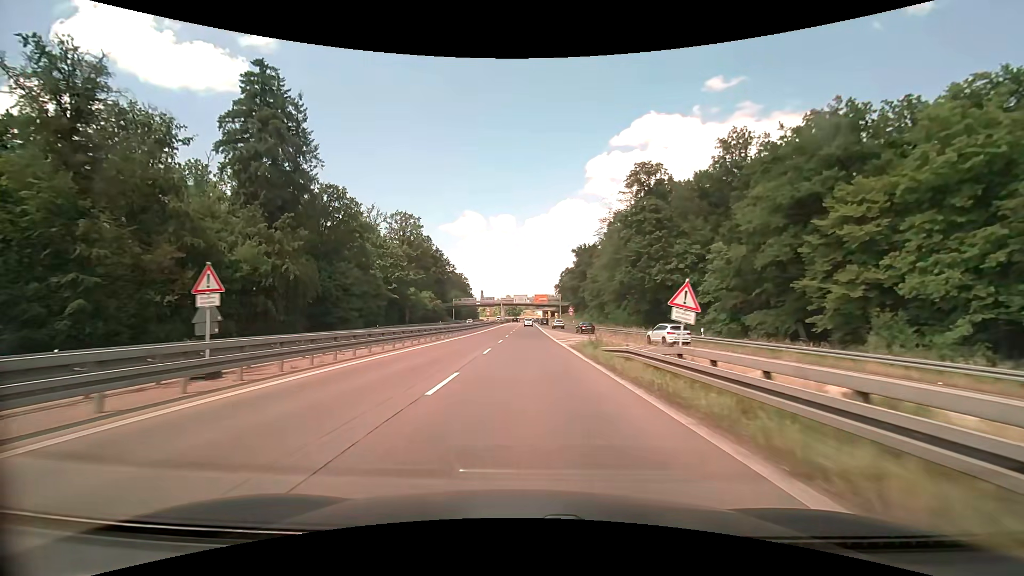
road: trunk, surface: asphalt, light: Day
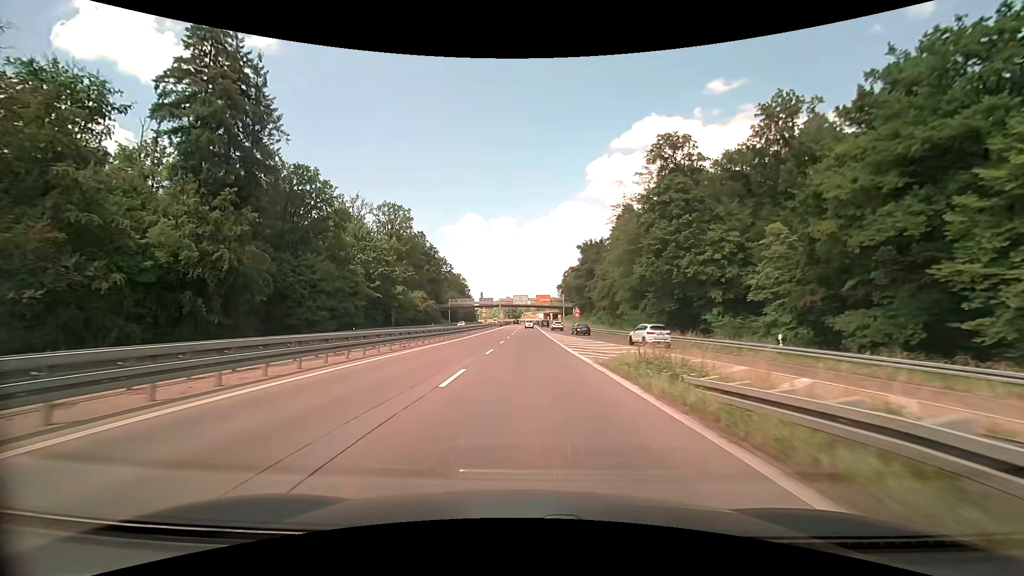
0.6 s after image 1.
(0.0, +11.0) m; 0°
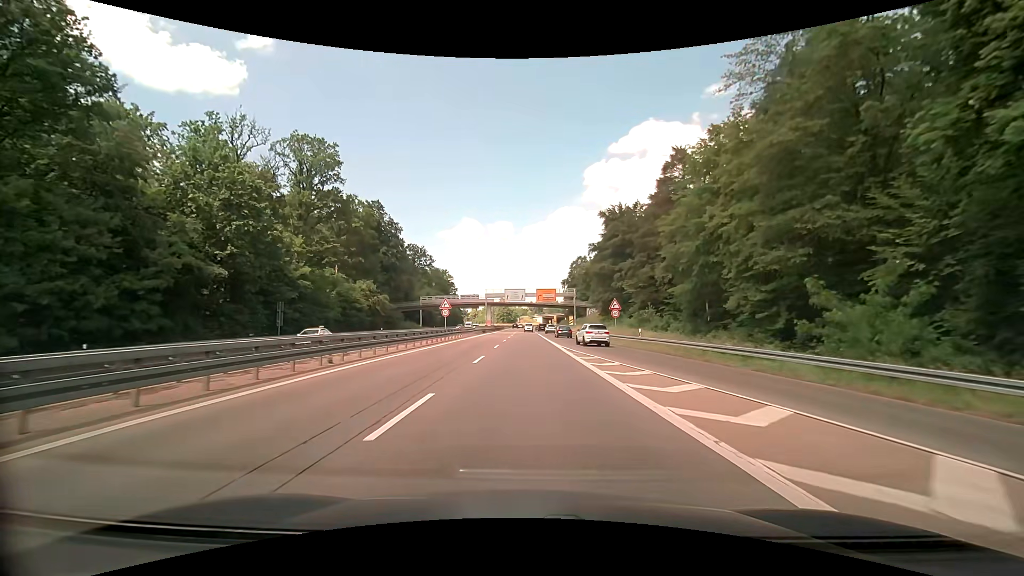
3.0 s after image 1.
(+0.1, +40.3) m; 0°
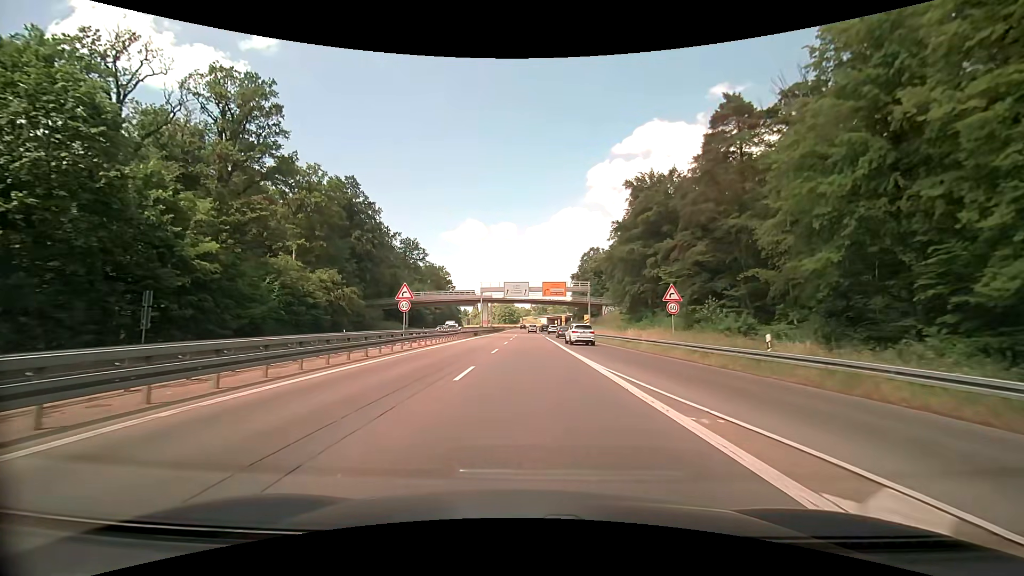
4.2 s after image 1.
(-0.1, +17.9) m; 0°
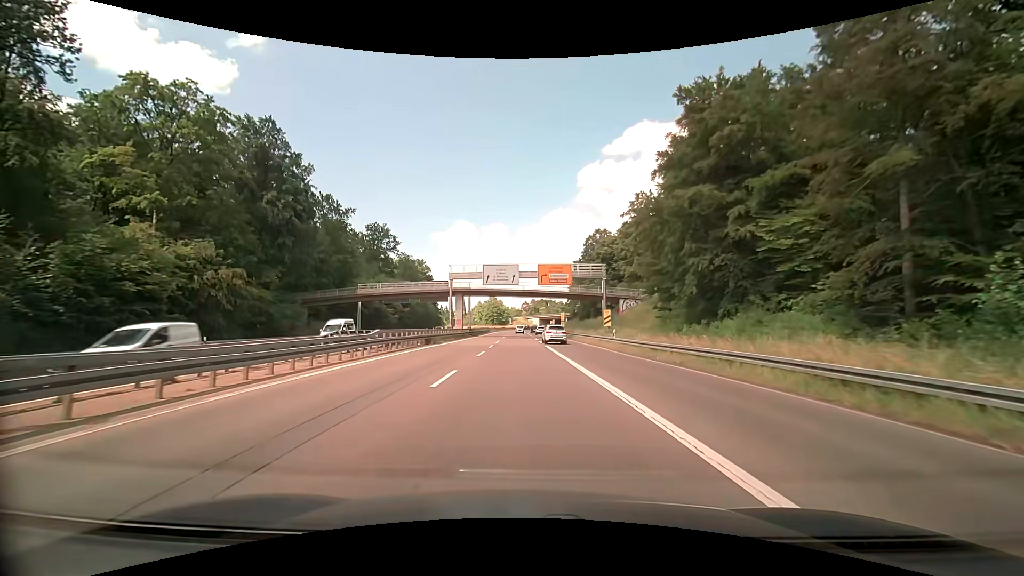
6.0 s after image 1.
(+0.2, +25.2) m; +1°
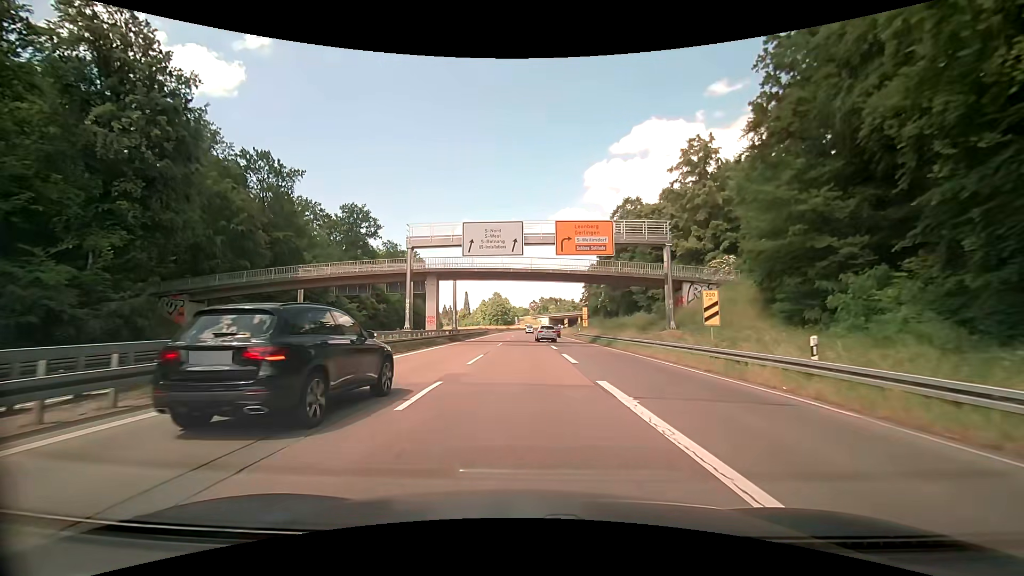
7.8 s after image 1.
(0.0, +24.2) m; -1°
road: trunk_link
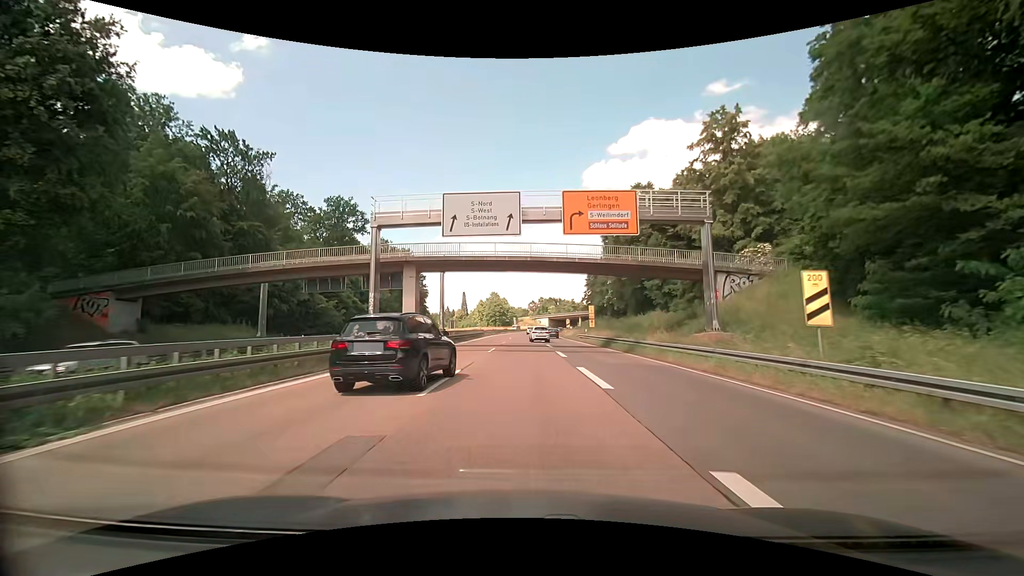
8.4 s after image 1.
(0.0, +7.9) m; 0°
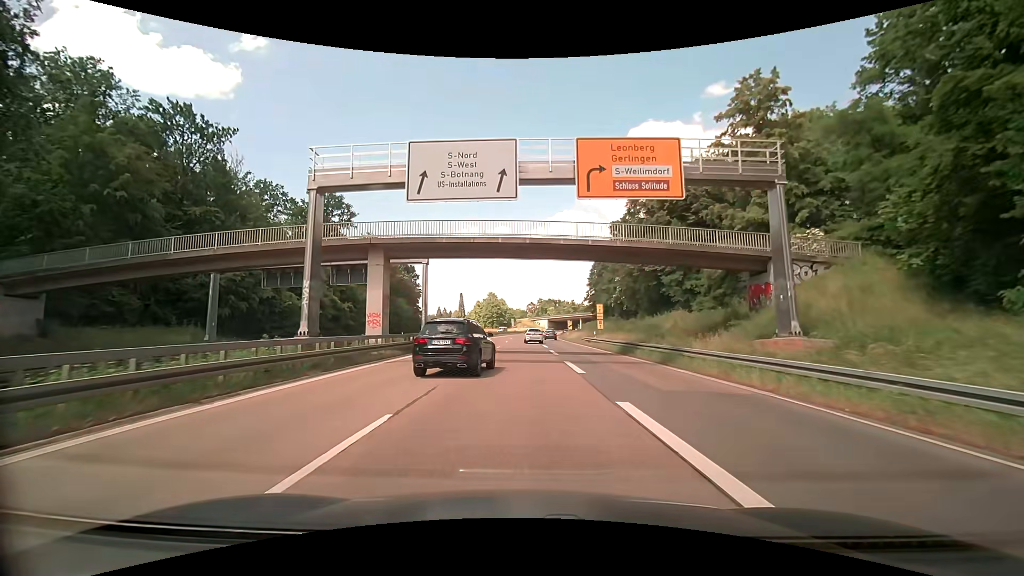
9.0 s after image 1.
(0.0, +7.8) m; 0°
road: trunk
